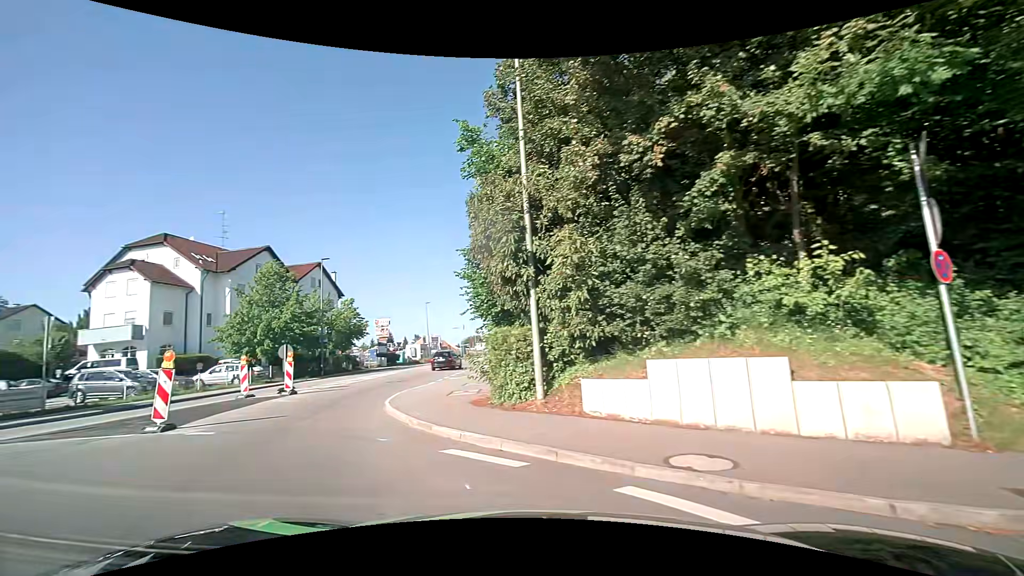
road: tertiary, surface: asphalt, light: Day
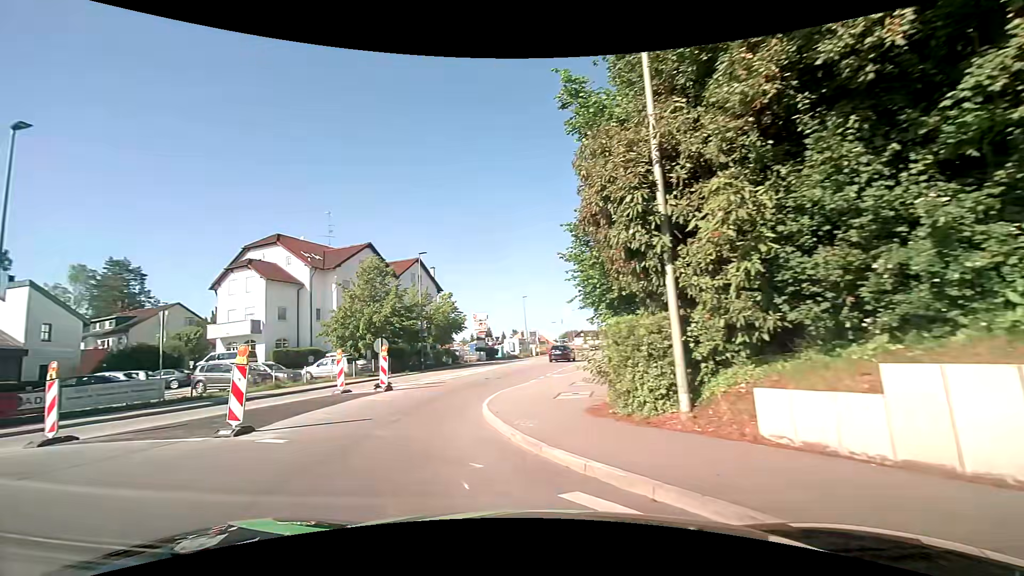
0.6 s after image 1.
(-0.2, +2.4) m; -10°
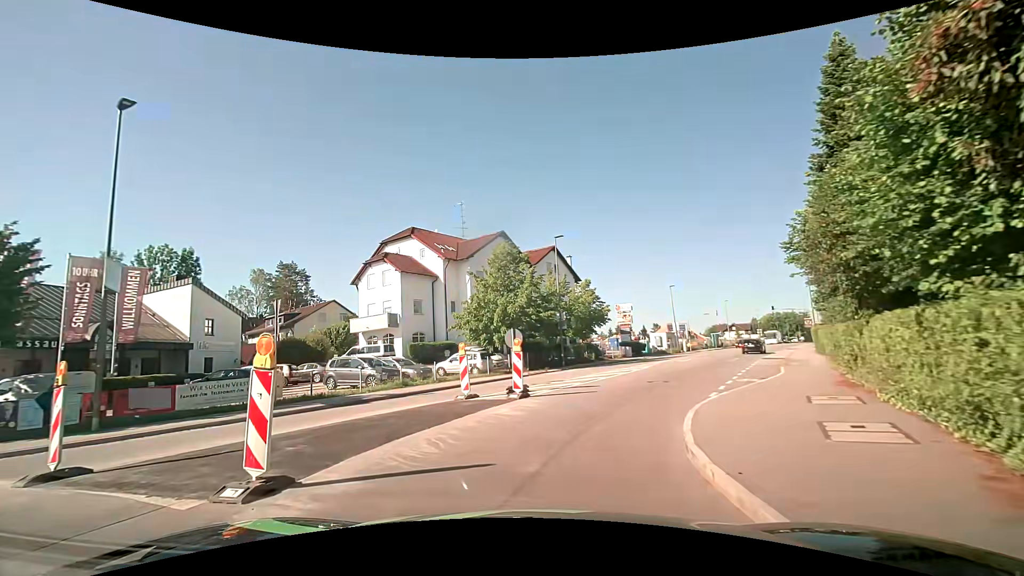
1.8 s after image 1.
(-0.8, +5.1) m; -16°
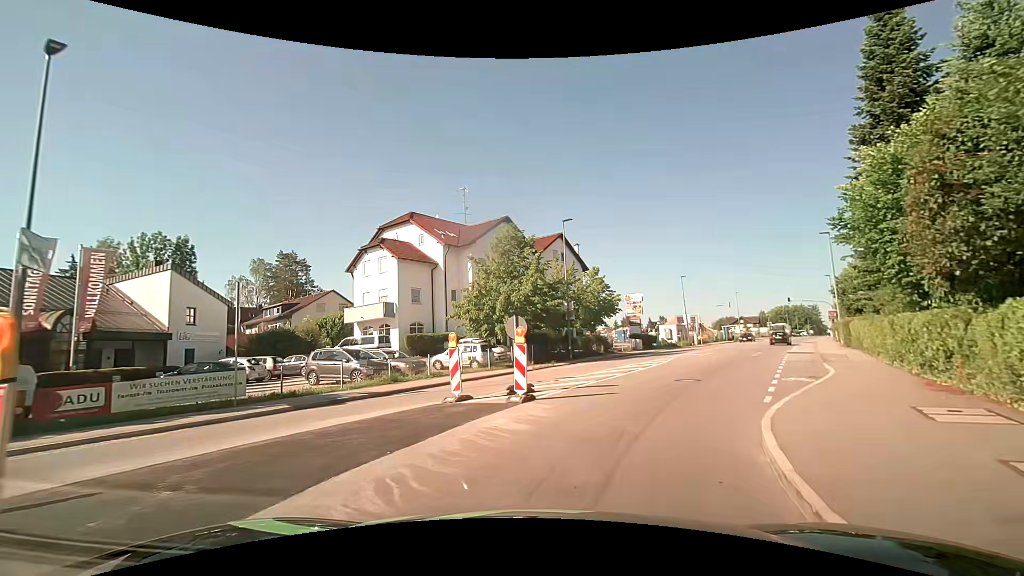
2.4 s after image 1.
(0.0, +2.8) m; -1°
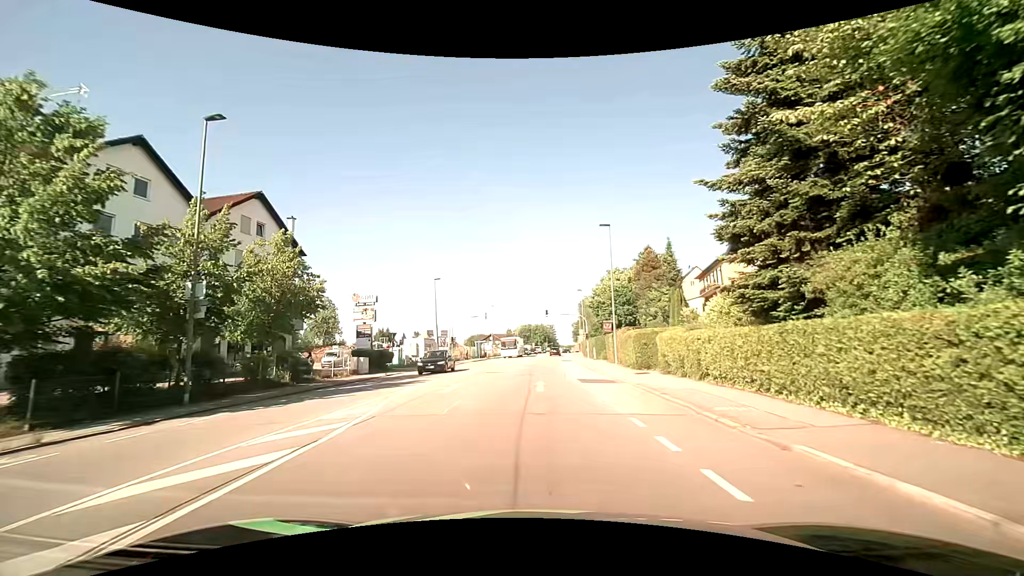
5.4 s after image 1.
(+4.8, +16.6) m; +27°
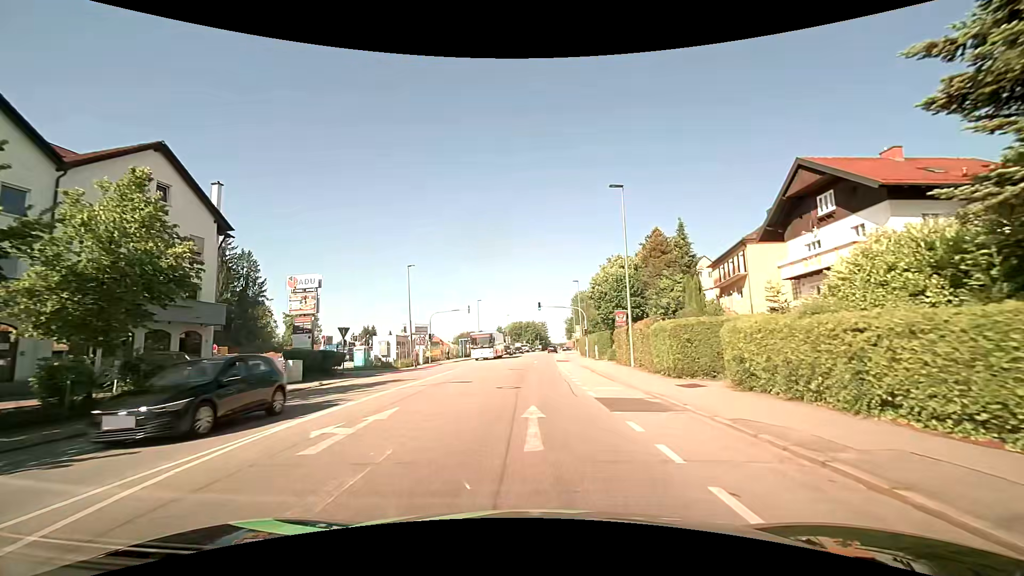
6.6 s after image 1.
(+0.1, +9.0) m; +1°
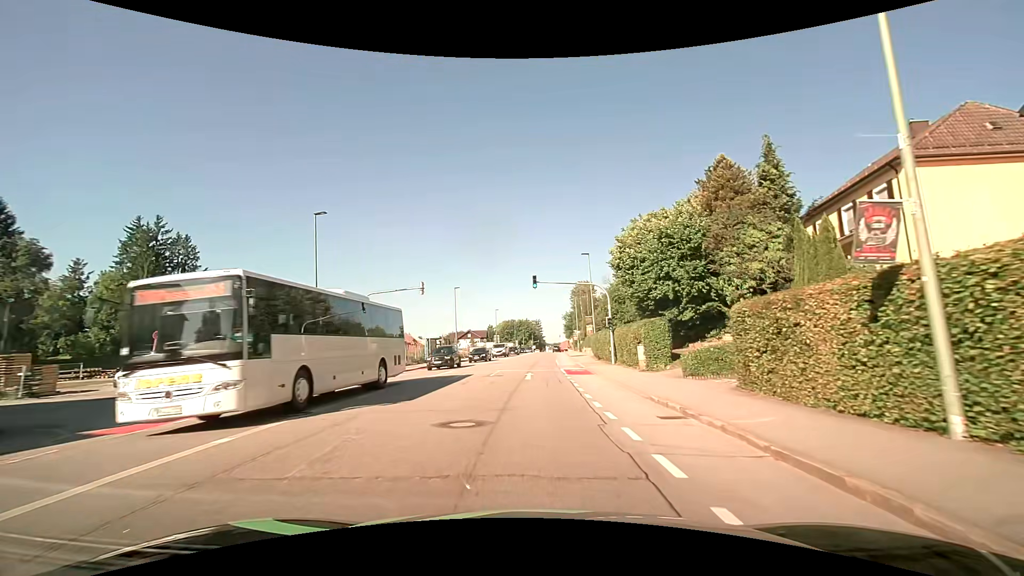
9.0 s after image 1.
(+0.3, +20.9) m; +1°
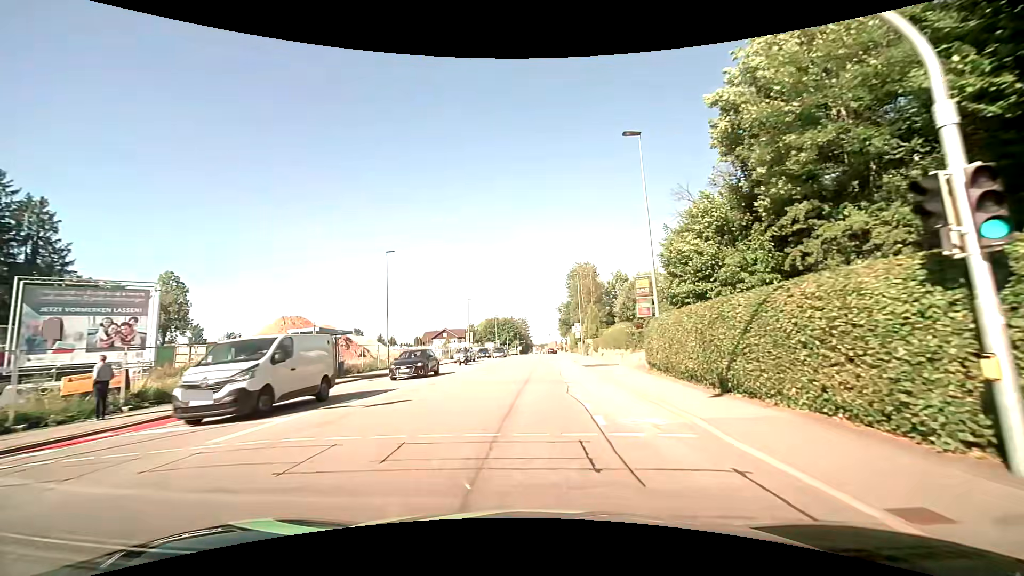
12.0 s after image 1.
(+0.5, +28.6) m; +2°
(0, +10) (0, +20) (+1, +30) (+1, +40) (+2, +50) (+2, +60) (+2, +70) (+3, +80) (+3, +90) (+4, +100) m
